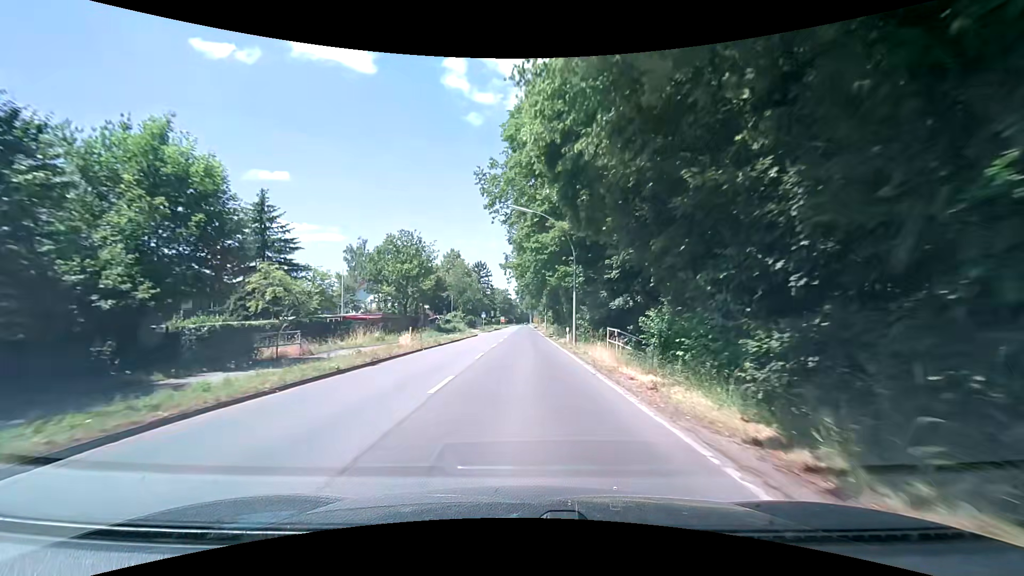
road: secondary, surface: asphalt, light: Day
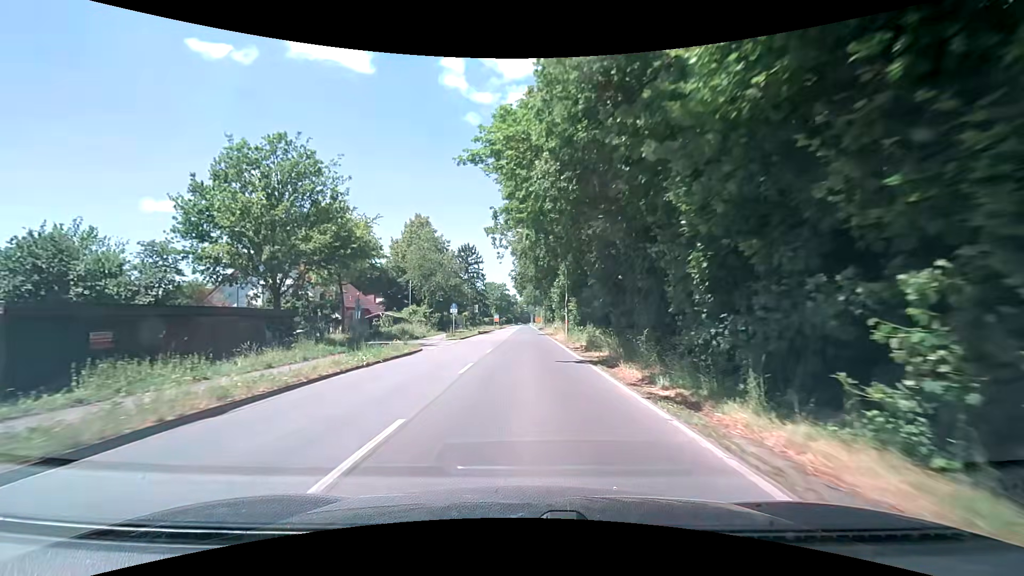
(0.0, +32.9) m; 0°
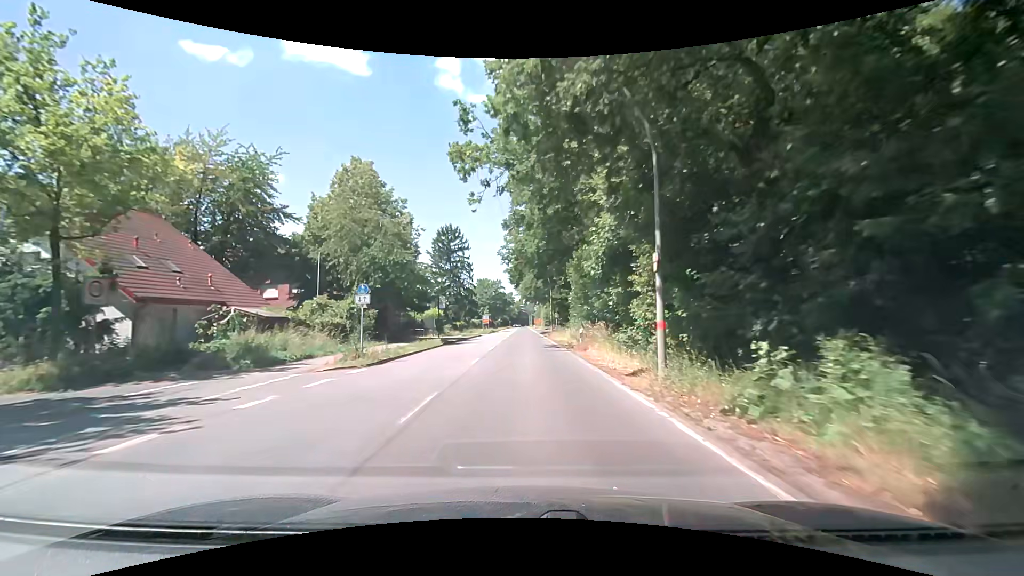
(+0.2, +24.5) m; +1°
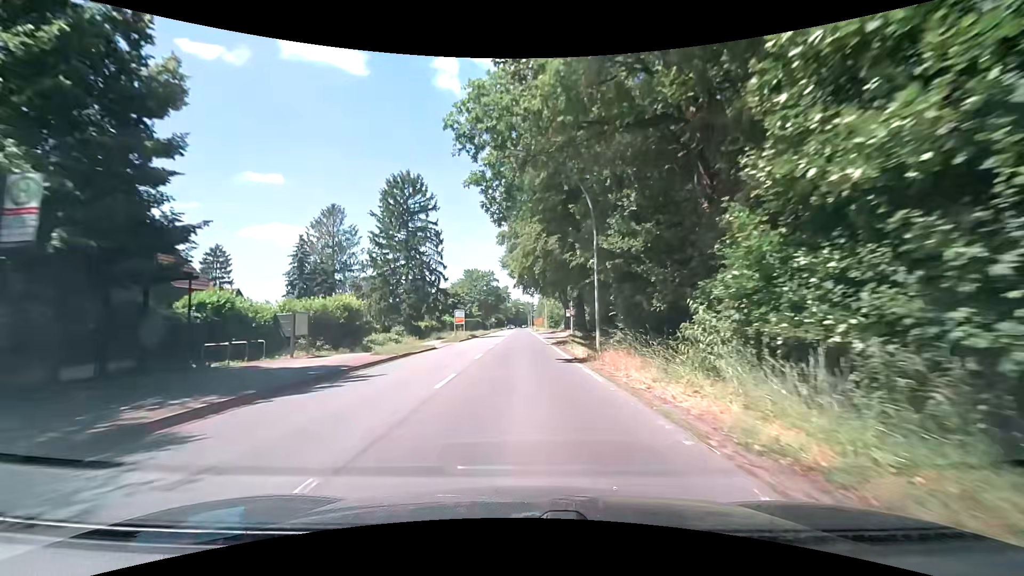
(+0.3, +32.5) m; 0°
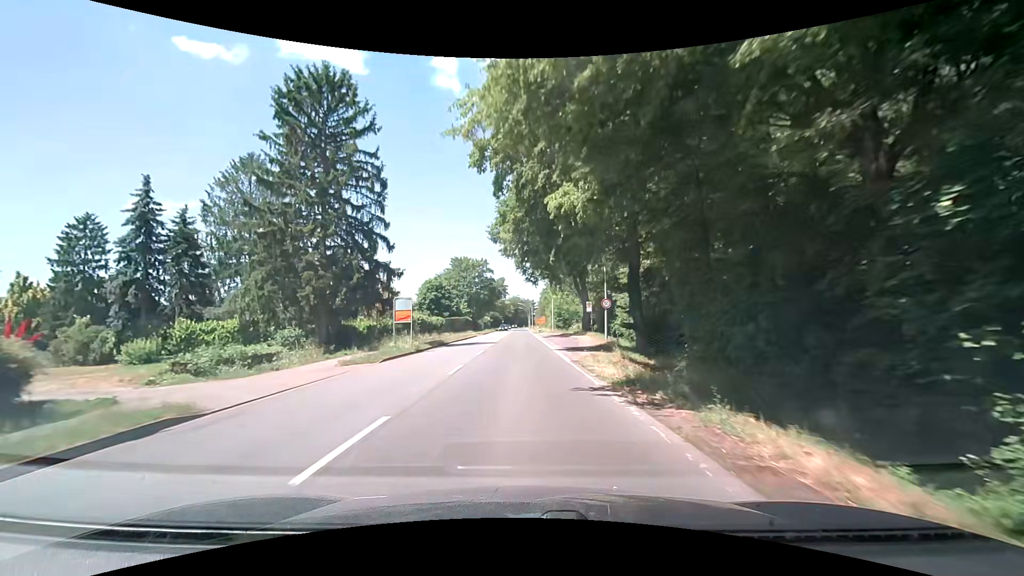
(-0.1, +24.4) m; 0°
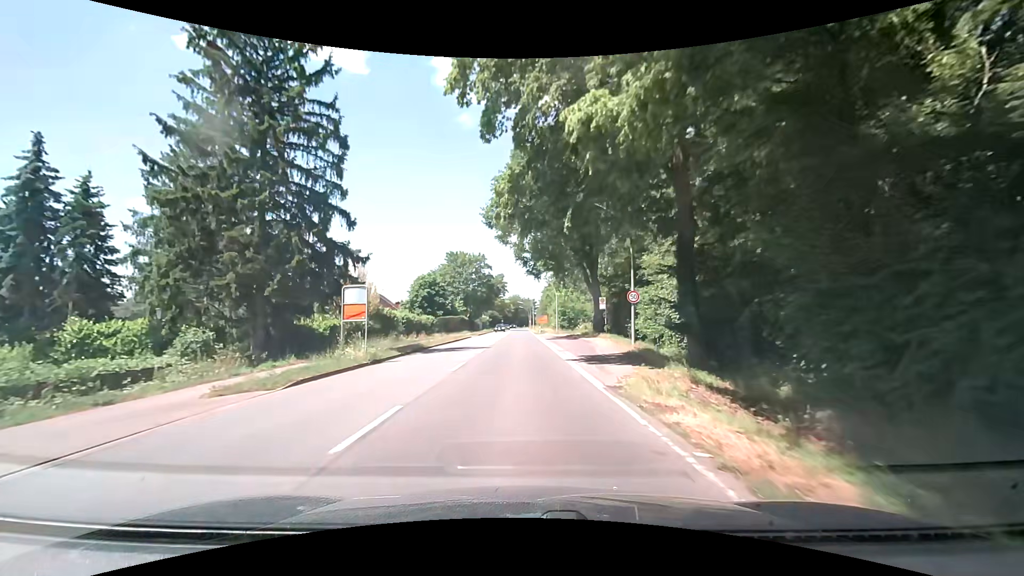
(0.0, +8.2) m; -1°
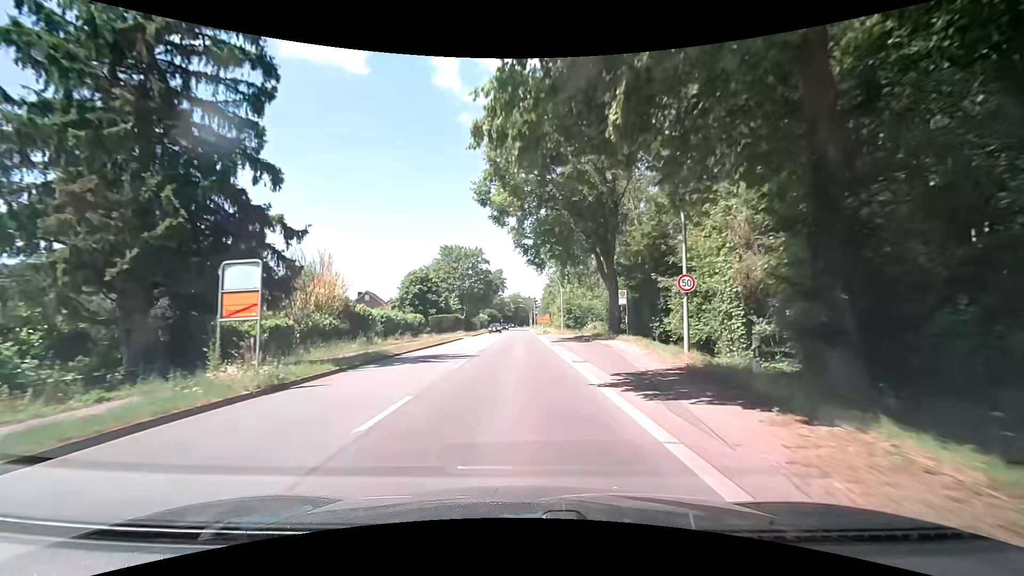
(0.0, +8.2) m; +1°
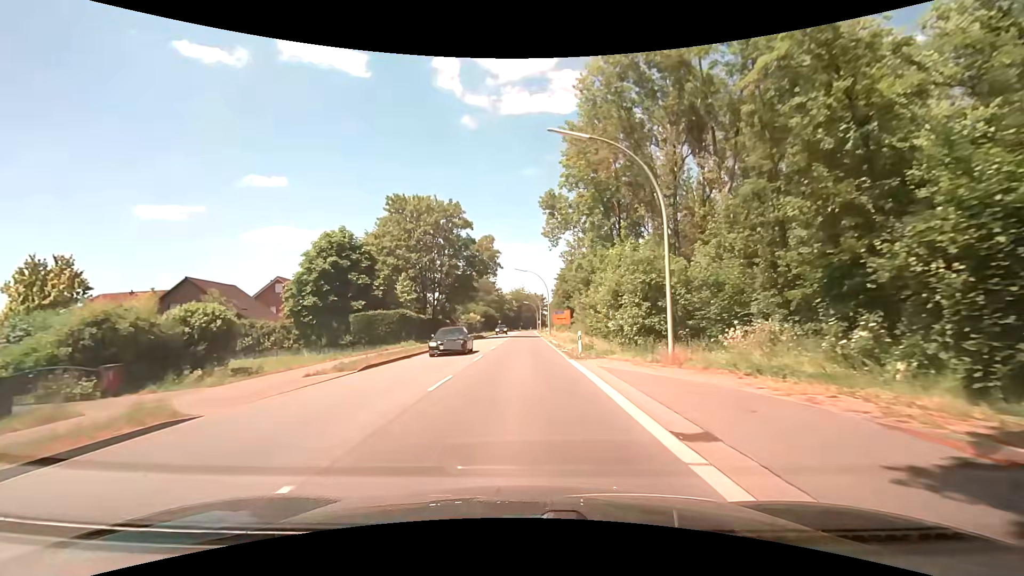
(-0.5, +41.1) m; -1°
(0, +10) (0, +20) (0, +30) (0, +40) (0, +50) (0, +60) (0, +70) (0, +80) (0, +90) (0, +100) m
